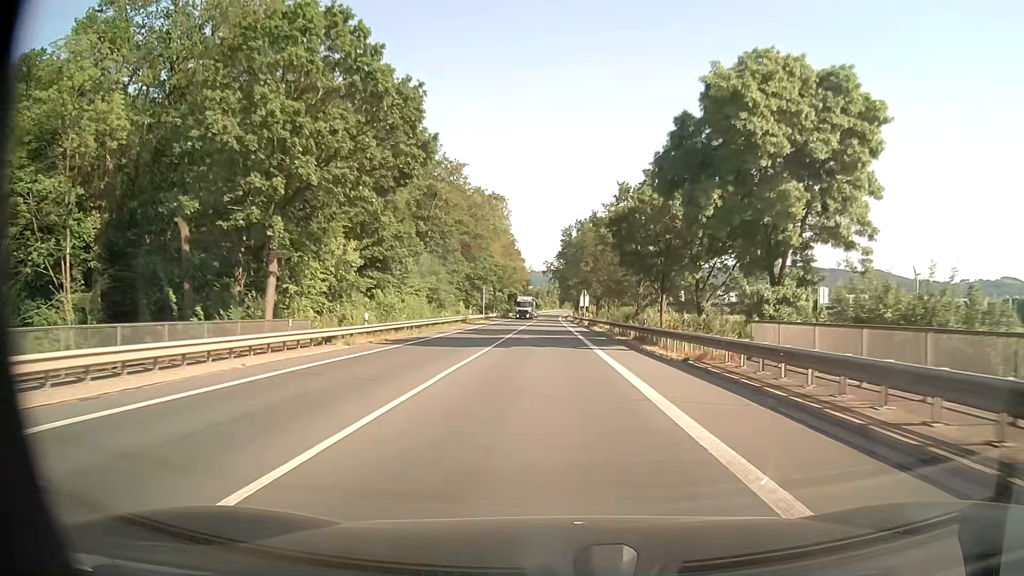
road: primary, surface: asphalt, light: Day
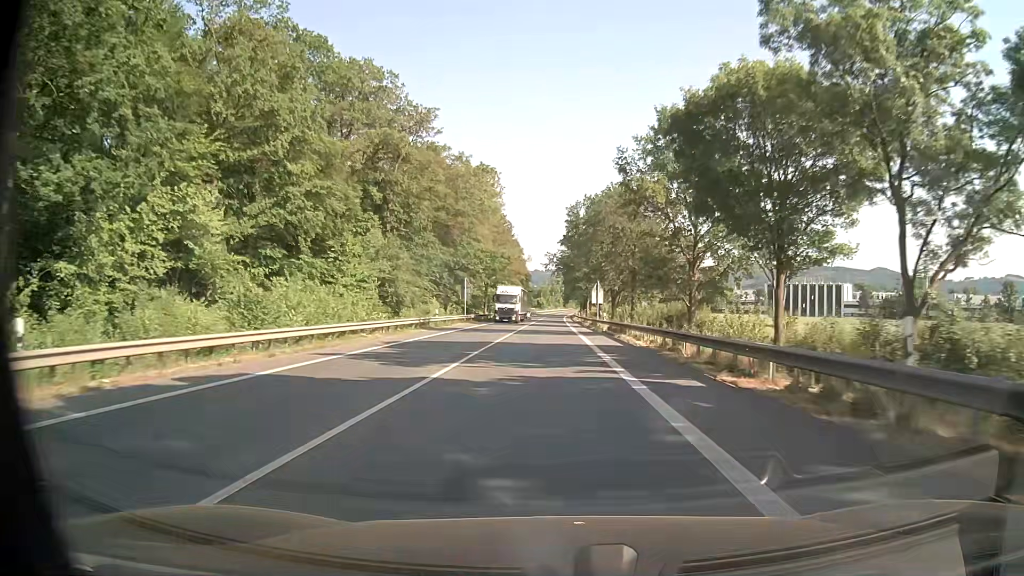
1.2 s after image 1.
(-0.1, +22.5) m; -1°
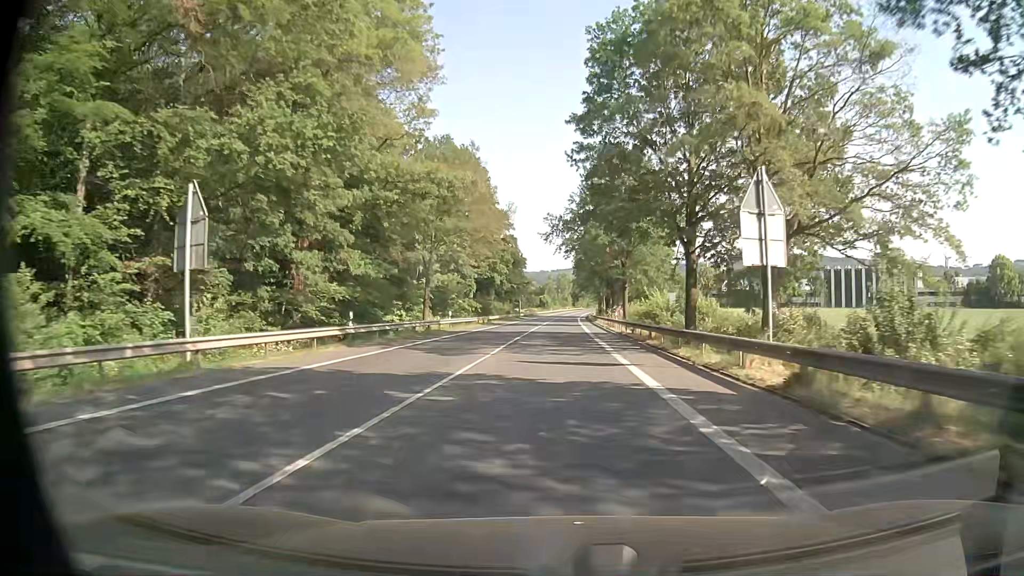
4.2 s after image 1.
(-0.1, +56.7) m; 0°
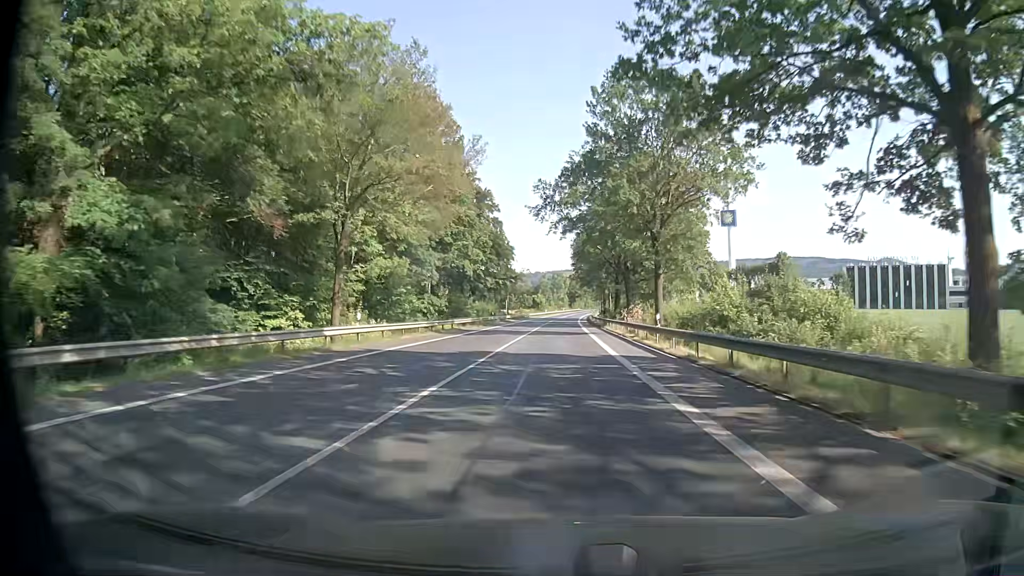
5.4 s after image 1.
(-0.1, +22.9) m; 0°
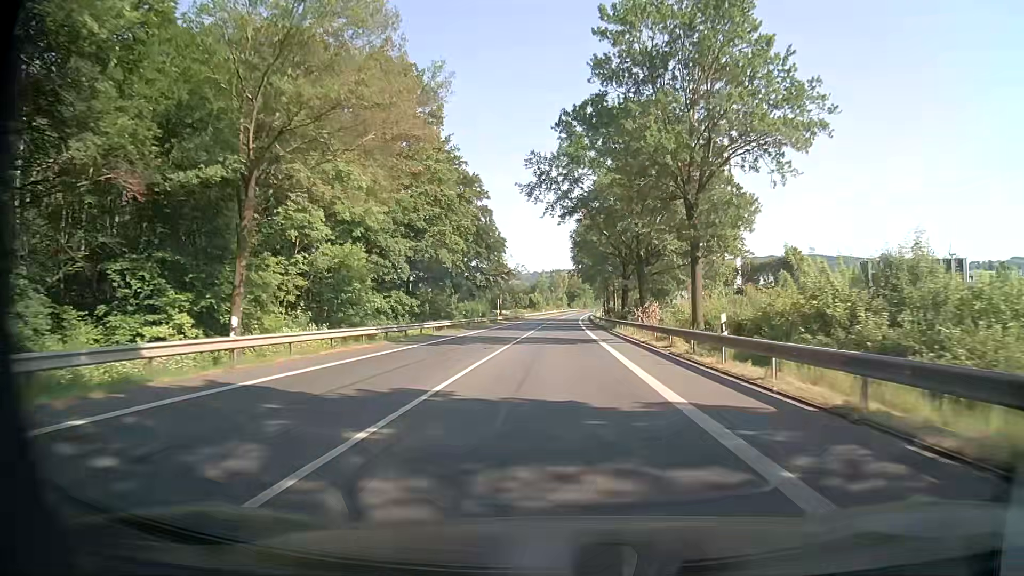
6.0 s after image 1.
(0.0, +11.4) m; 0°
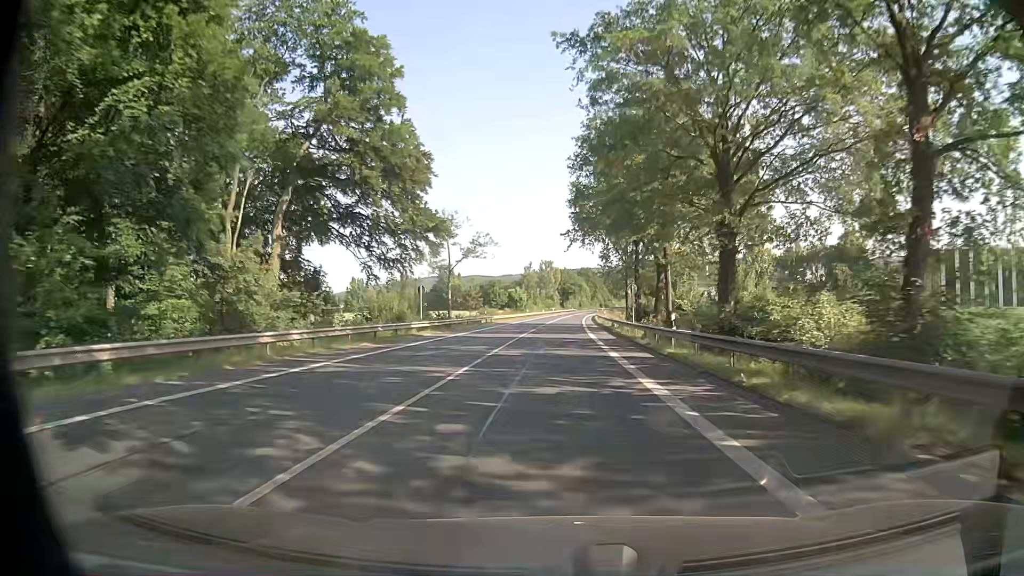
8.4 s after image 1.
(+0.4, +45.8) m; +1°
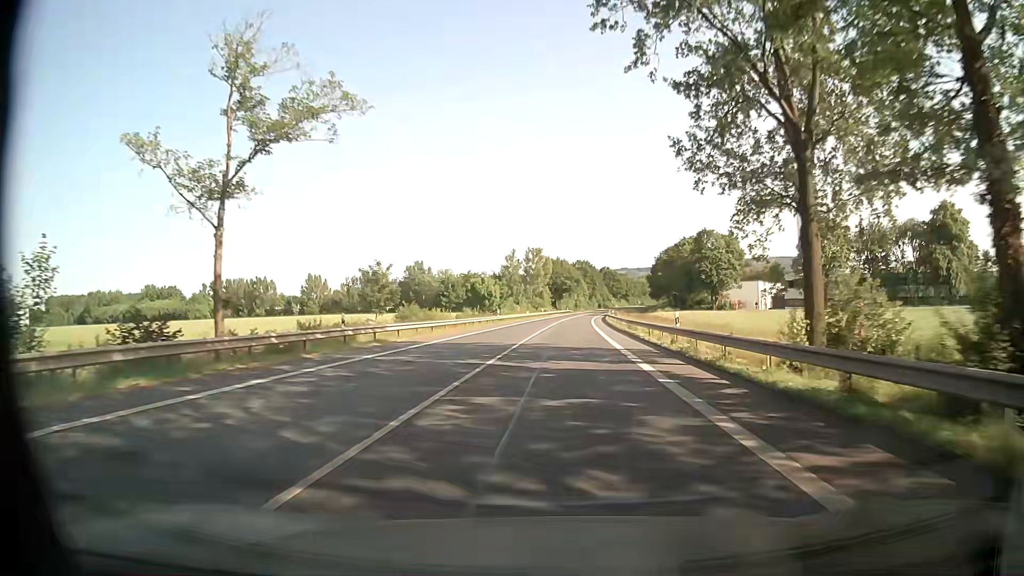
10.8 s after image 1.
(+0.1, +46.0) m; +1°
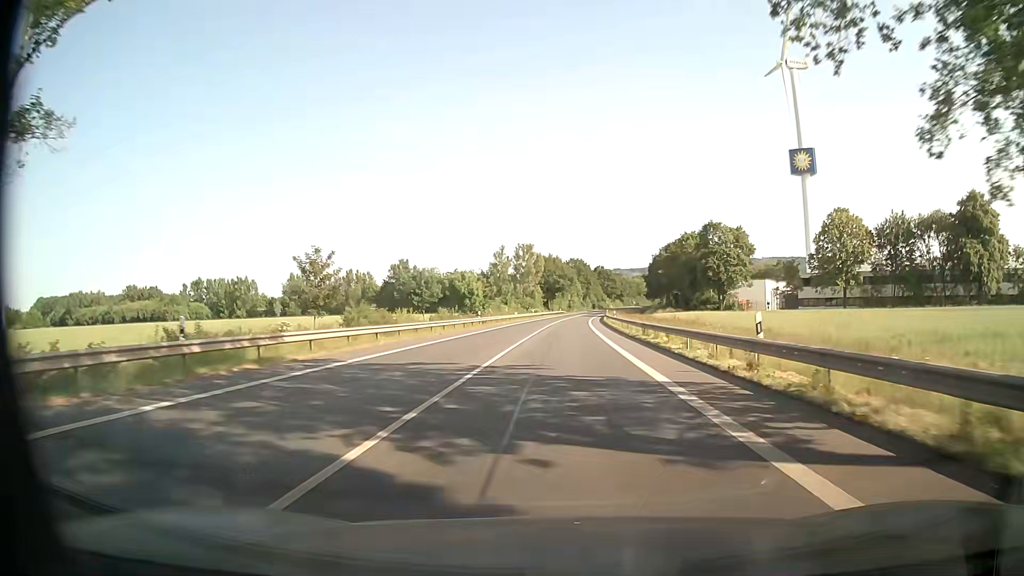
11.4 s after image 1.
(0.0, +11.3) m; +1°
(0, +10) (0, +20) (0, +30) (0, +40) (+1, +50) (+1, +60) (+1, +70) (+2, +80) (+2, +90) (+3, +100) m
